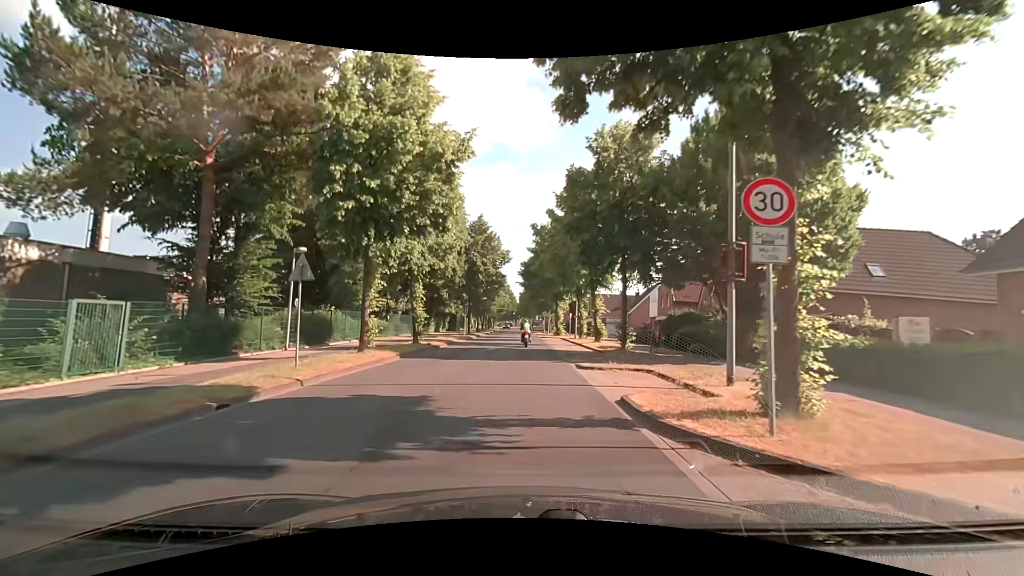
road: tertiary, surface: asphalt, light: Day
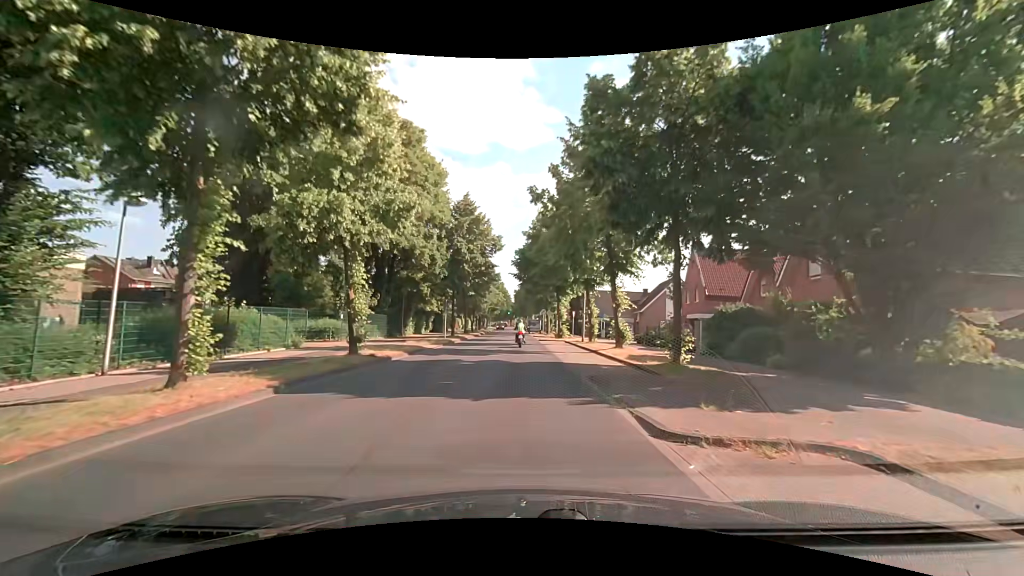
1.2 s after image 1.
(0.0, +9.5) m; +1°
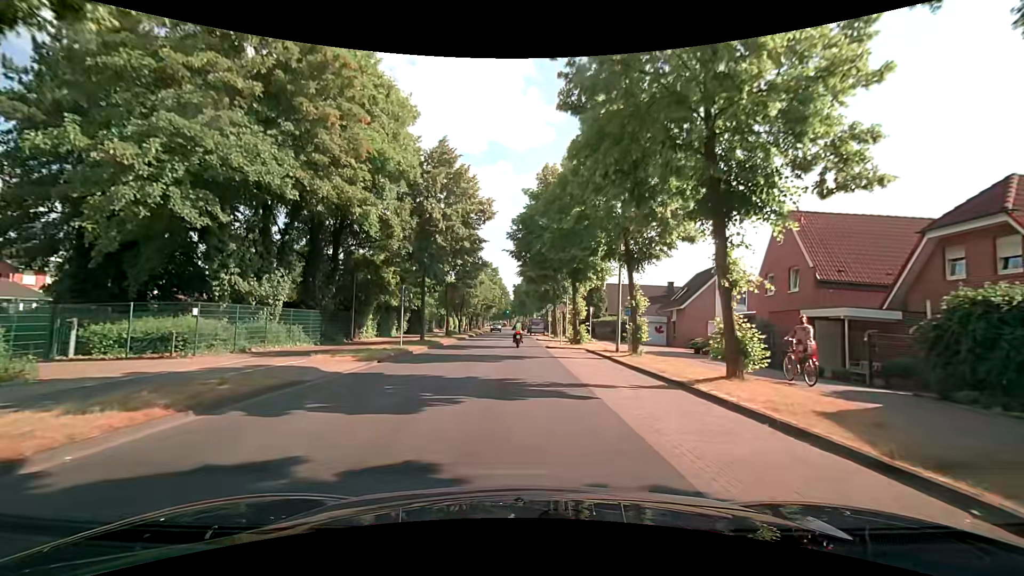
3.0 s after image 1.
(-0.1, +14.0) m; 0°
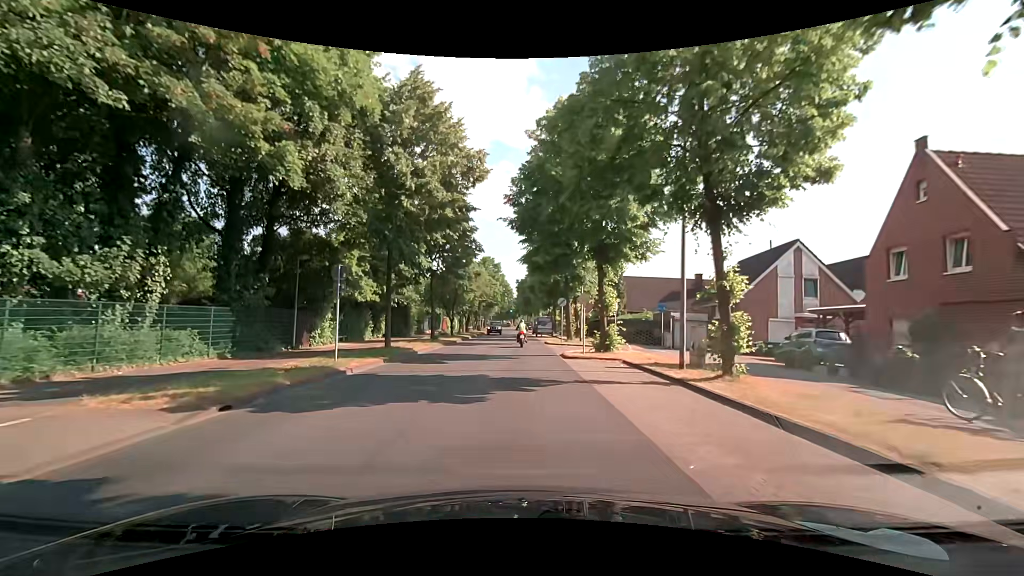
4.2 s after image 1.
(0.0, +9.2) m; -1°
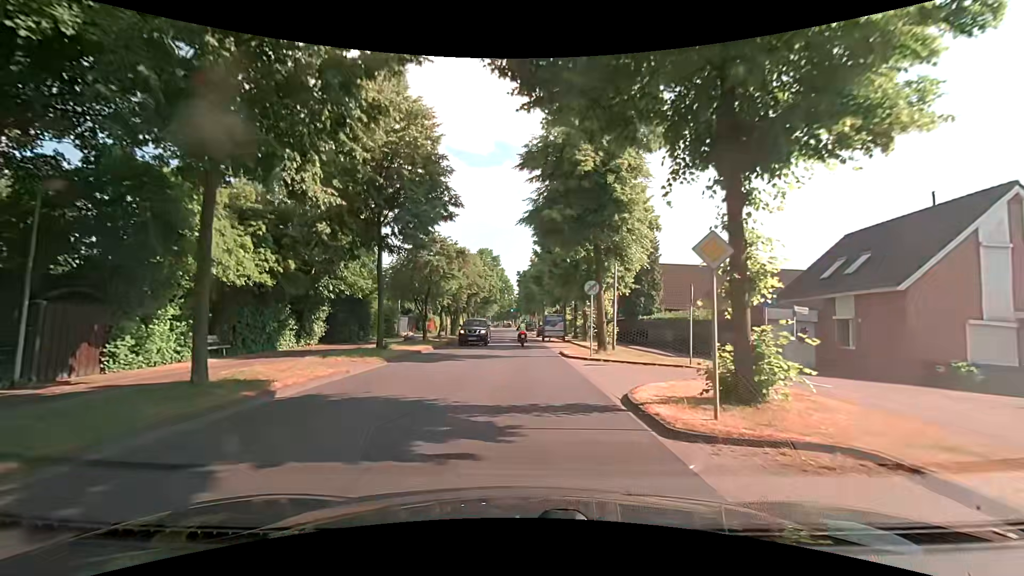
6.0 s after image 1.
(+0.1, +13.6) m; 0°
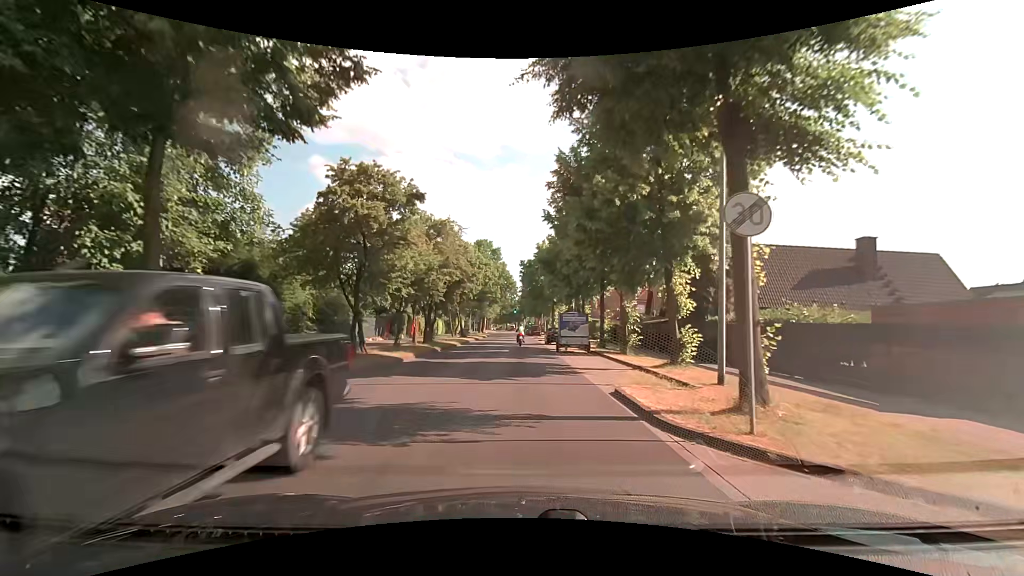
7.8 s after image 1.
(0.0, +14.1) m; 0°
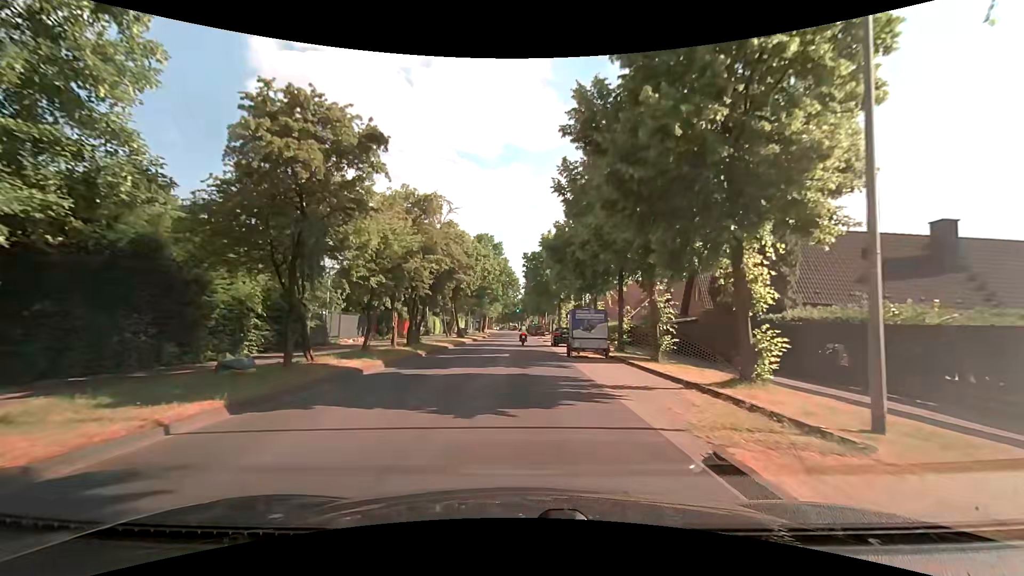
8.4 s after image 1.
(-0.1, +5.5) m; -1°
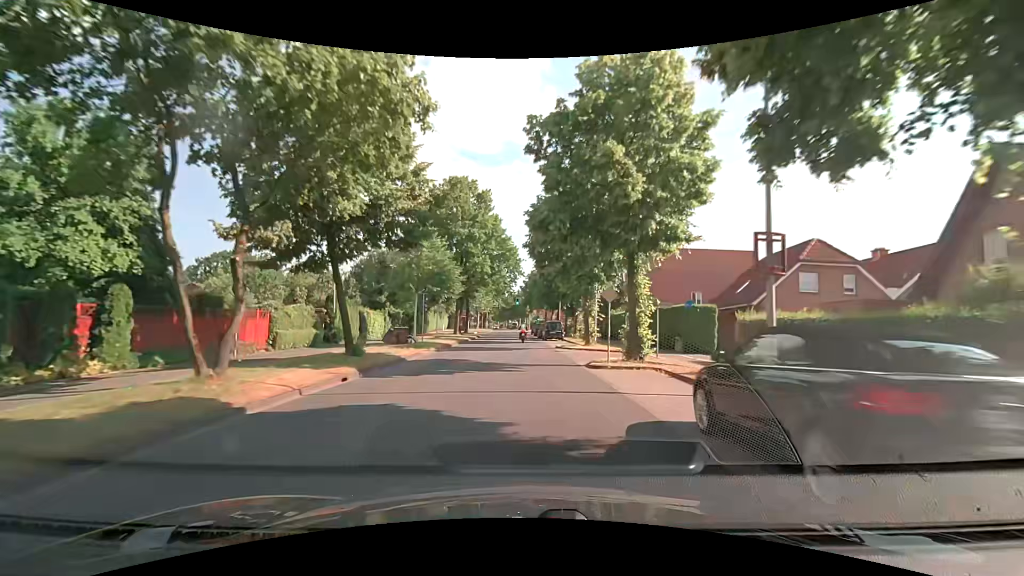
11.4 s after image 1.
(-0.3, +32.9) m; 0°
(0, +10) (0, +20) (0, +30) (0, +40) (-1, +50) (-1, +60) (-1, +70) (-1, +80) (-2, +90) (-2, +100) m
